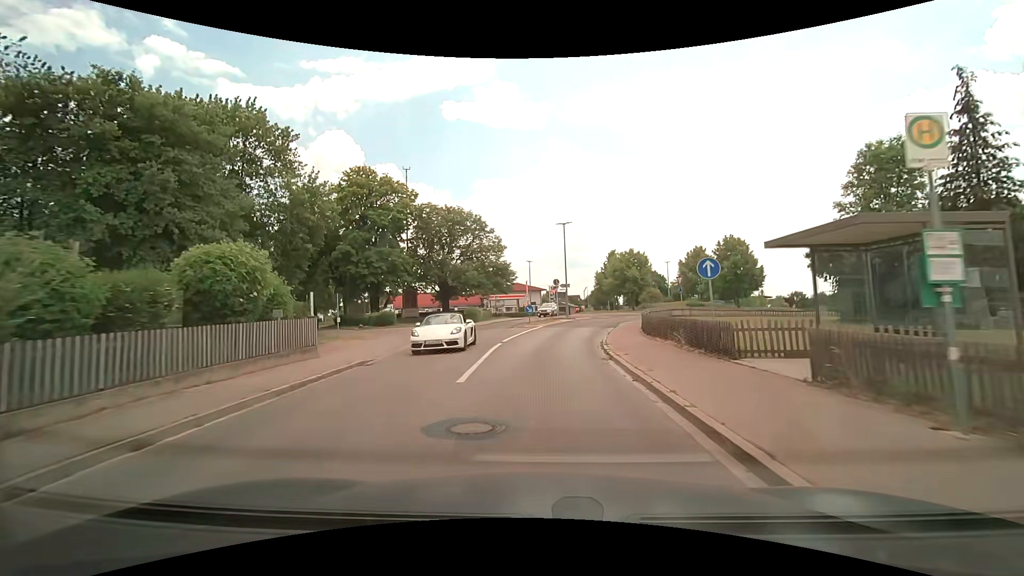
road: secondary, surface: asphalt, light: Day
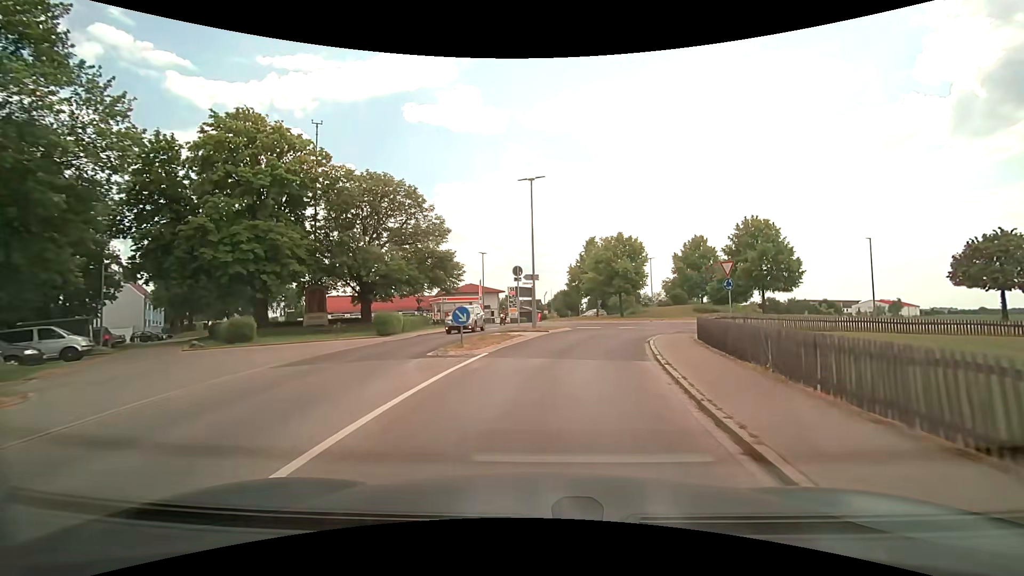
(+0.3, +16.9) m; +4°
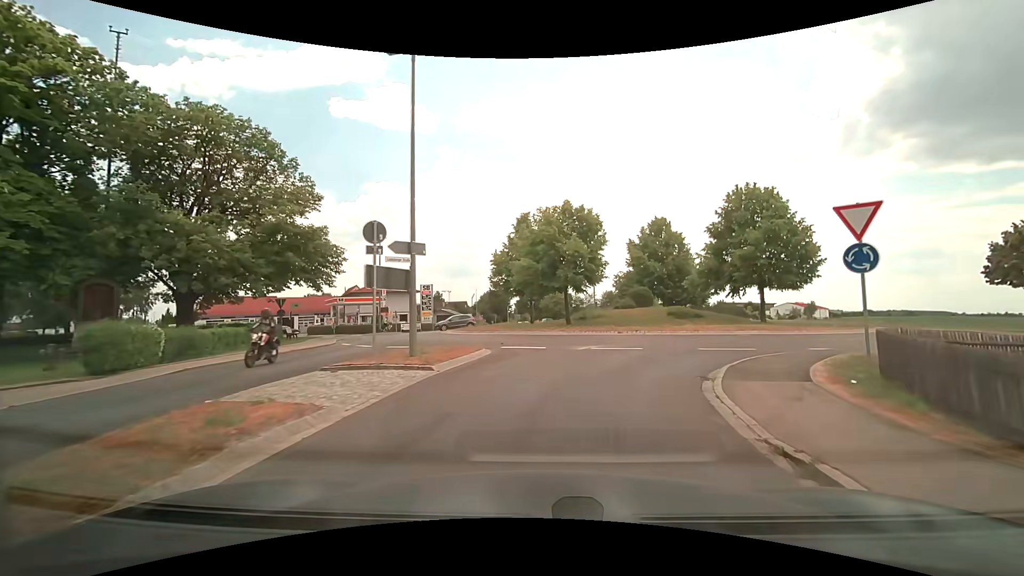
(+1.1, +14.3) m; +9°
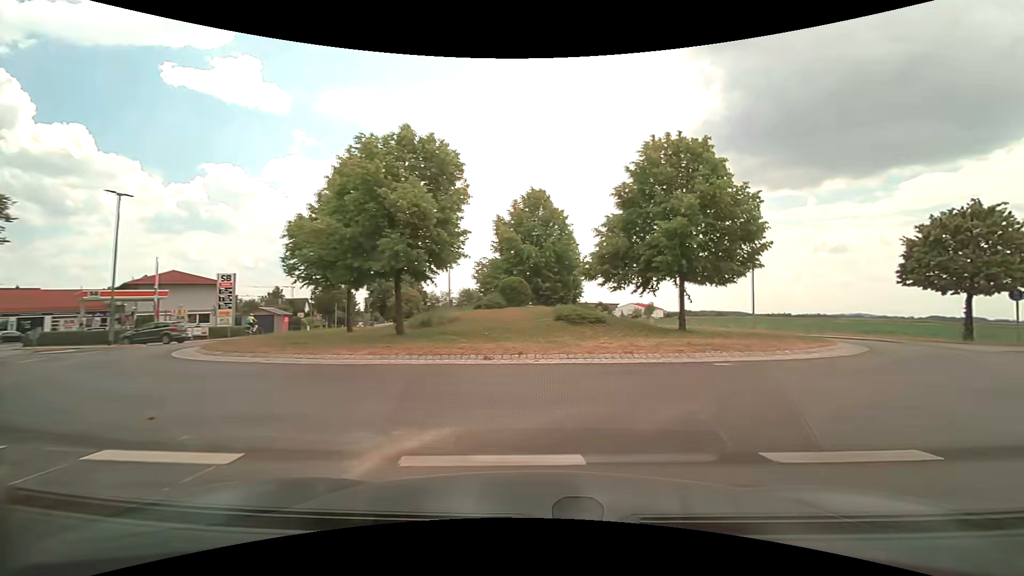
(+1.0, +11.7) m; +15°
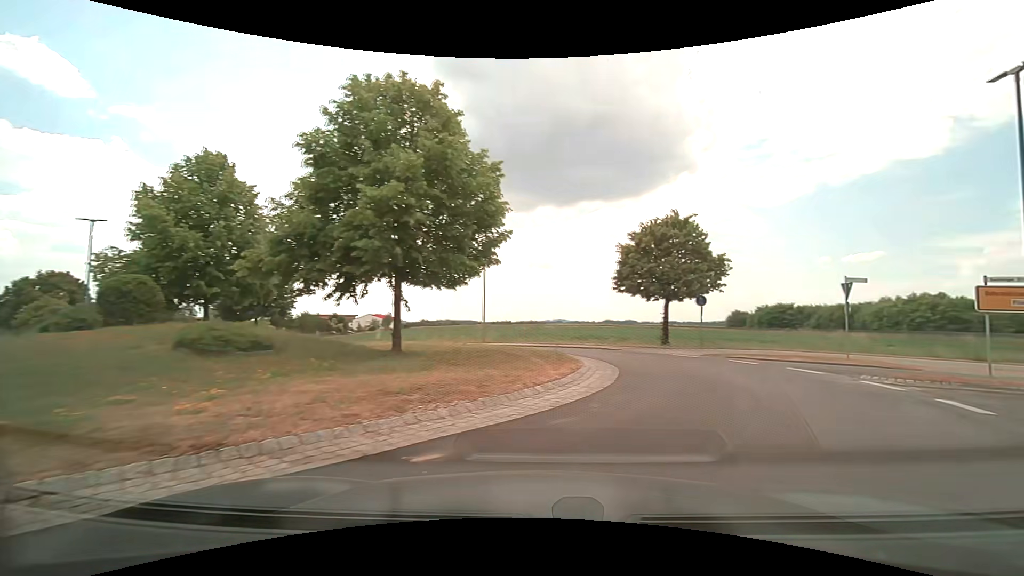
(+1.6, +6.7) m; +29°
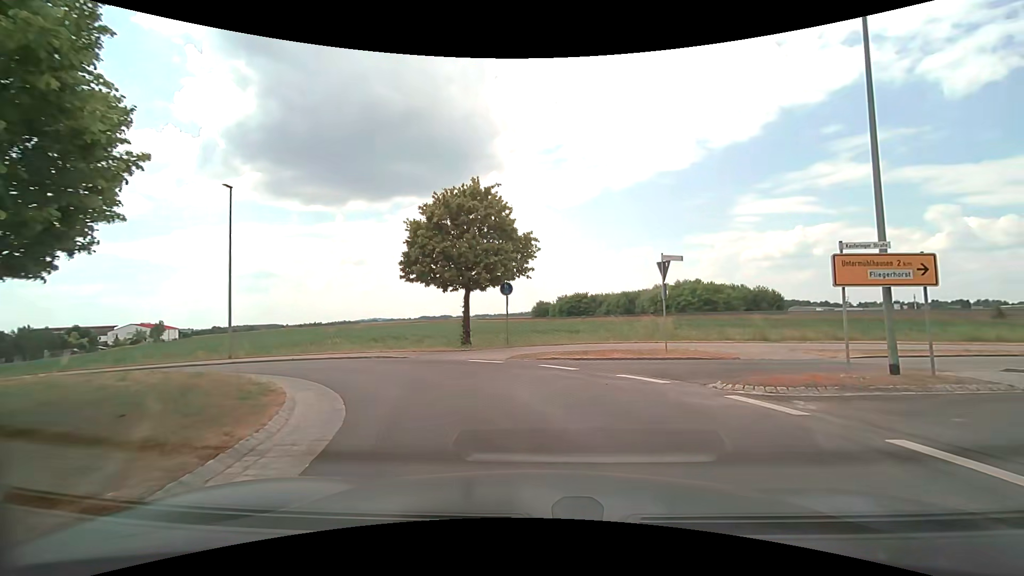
(+1.5, +6.4) m; +22°
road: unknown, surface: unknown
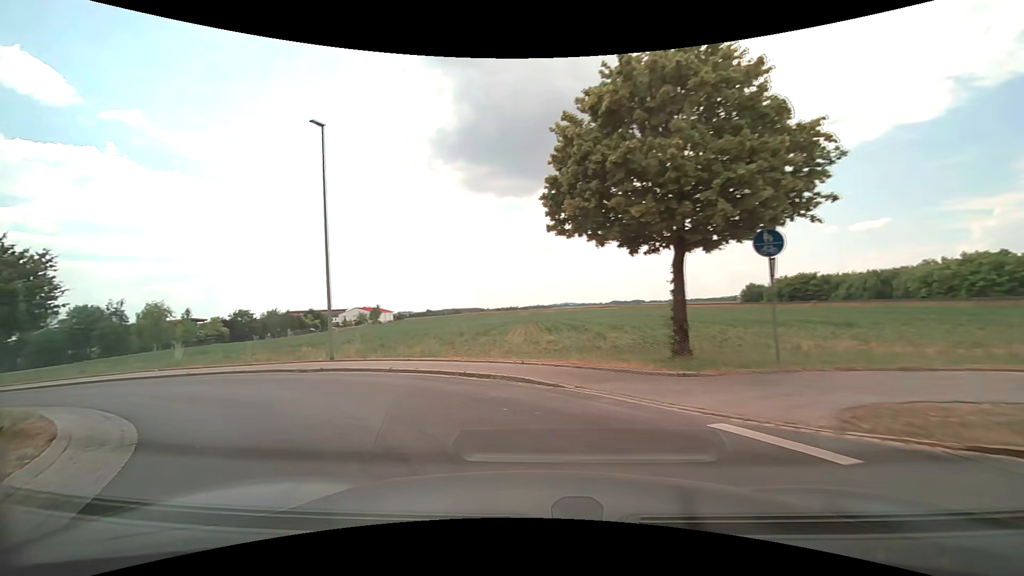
(-1.2, +10.6) m; -20°
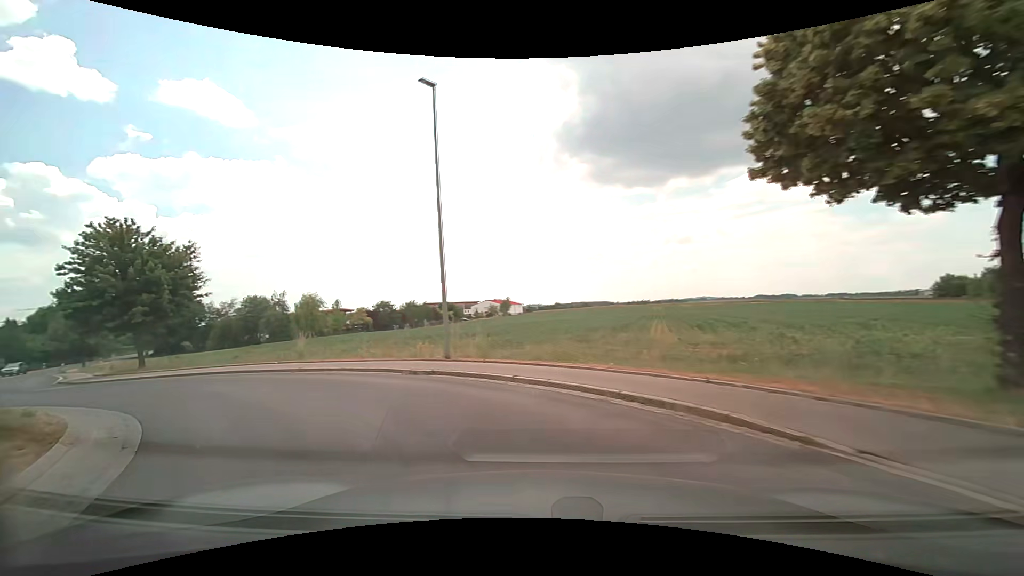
(-0.5, +3.8) m; -14°
(-3, +9) (-12, +15) (-21, +15) (-30, +9) (-37, +2) (-46, -2) (-56, -3) (-66, -2) (-76, -1) (-86, +1) m
